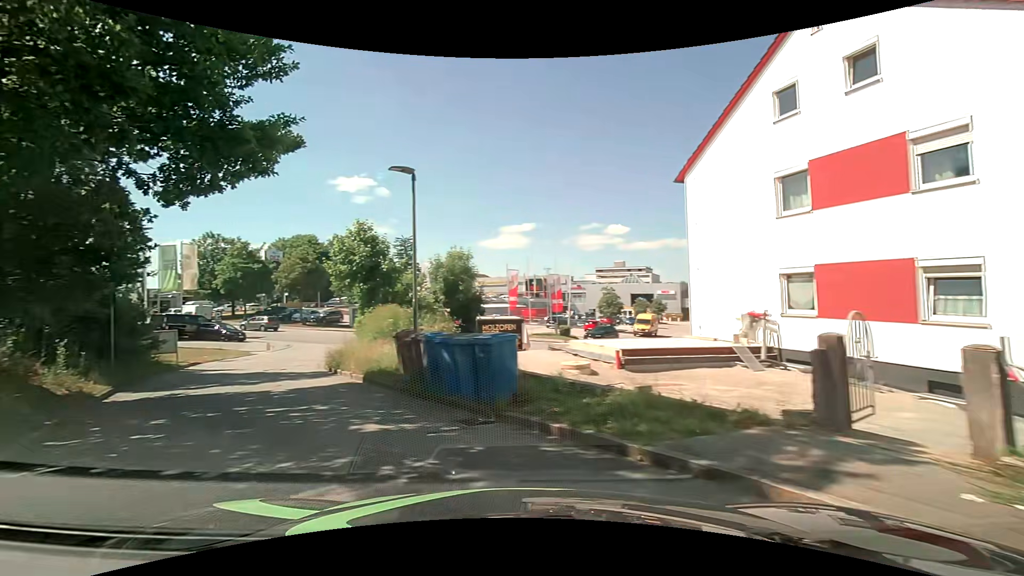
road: service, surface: asphalt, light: Day
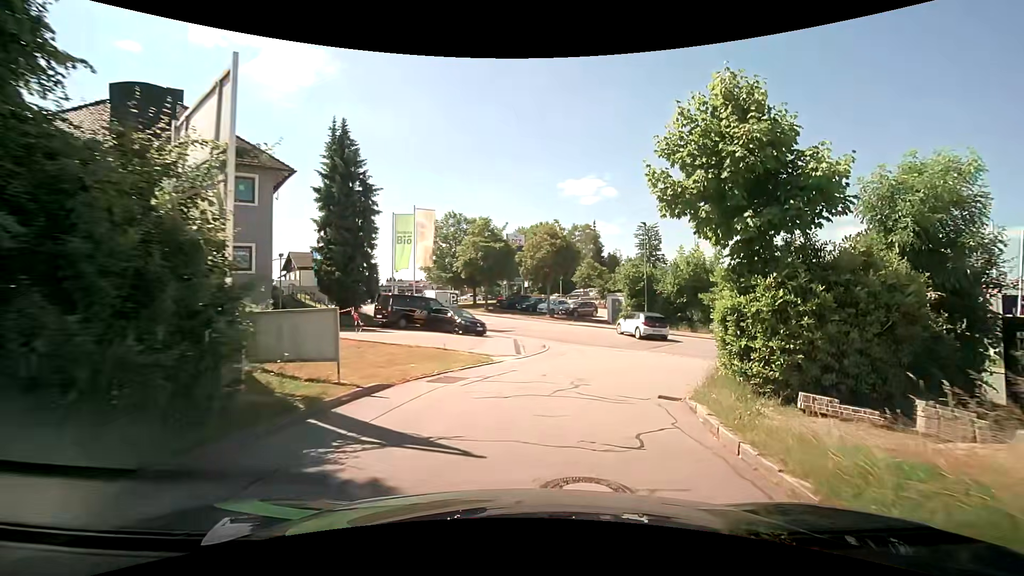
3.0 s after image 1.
(-7.8, +14.8) m; -28°
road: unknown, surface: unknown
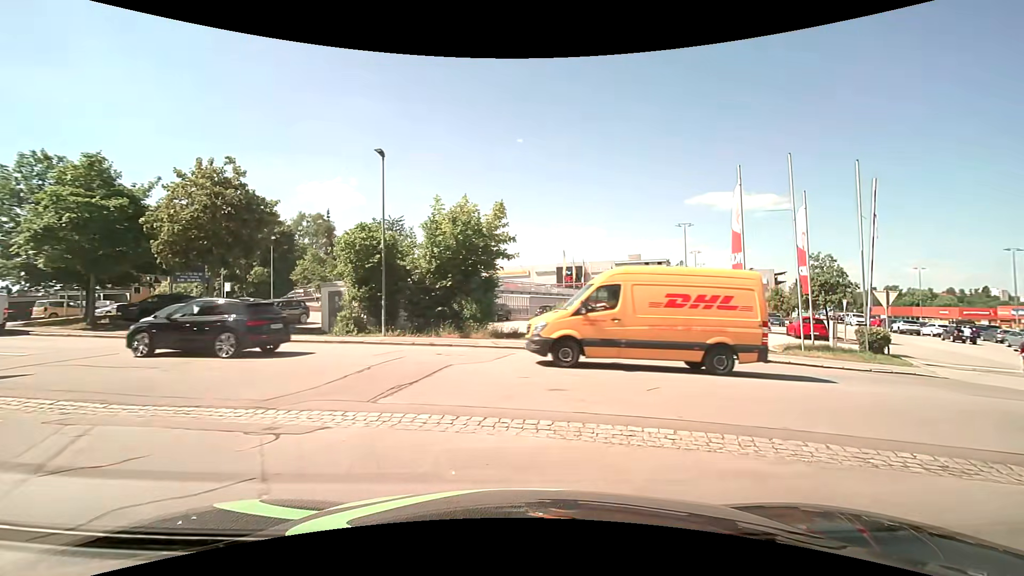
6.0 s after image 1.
(+3.3, +16.5) m; +29°
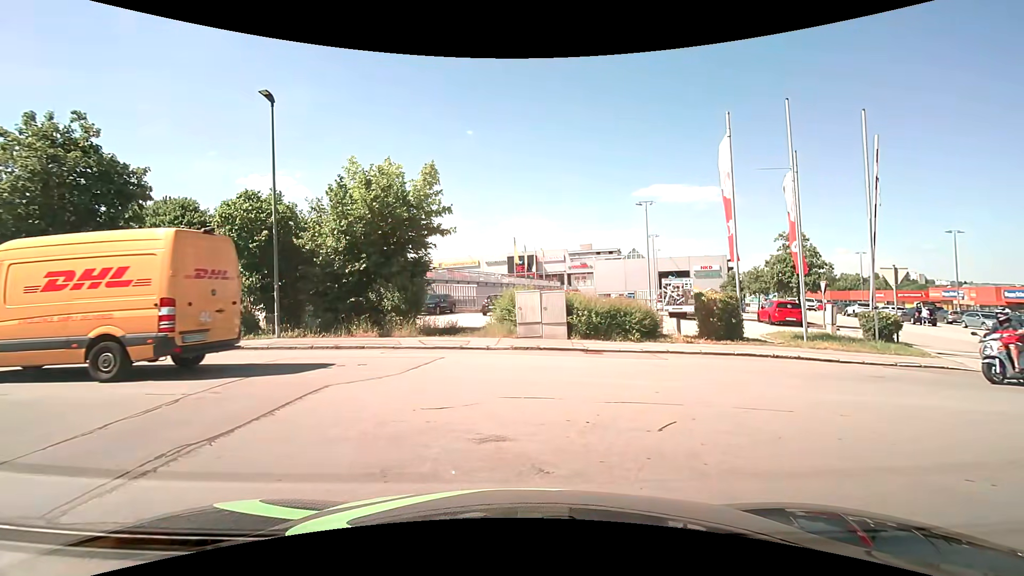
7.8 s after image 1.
(+0.3, +4.2) m; +5°
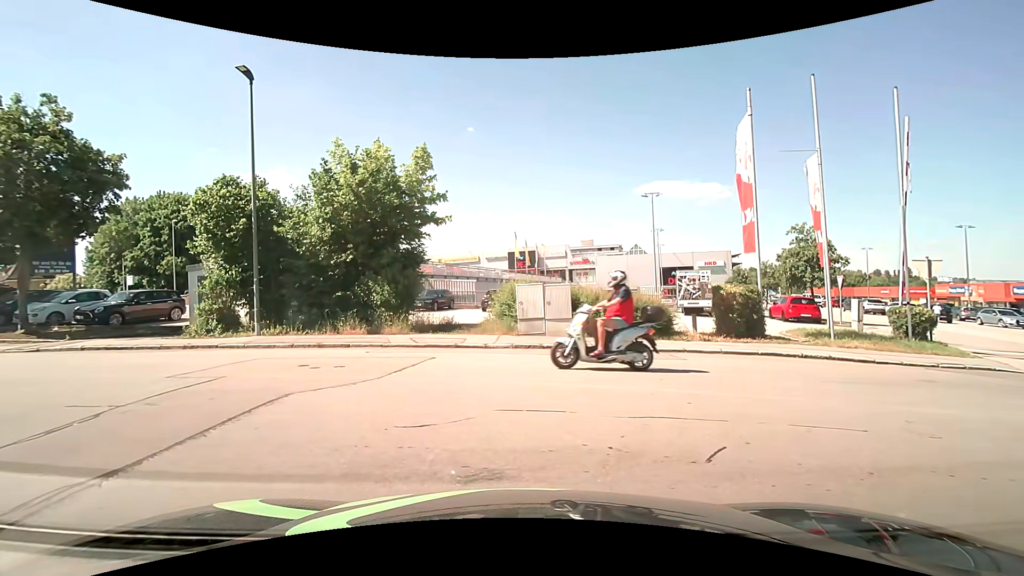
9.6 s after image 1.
(0.0, +1.3) m; 0°
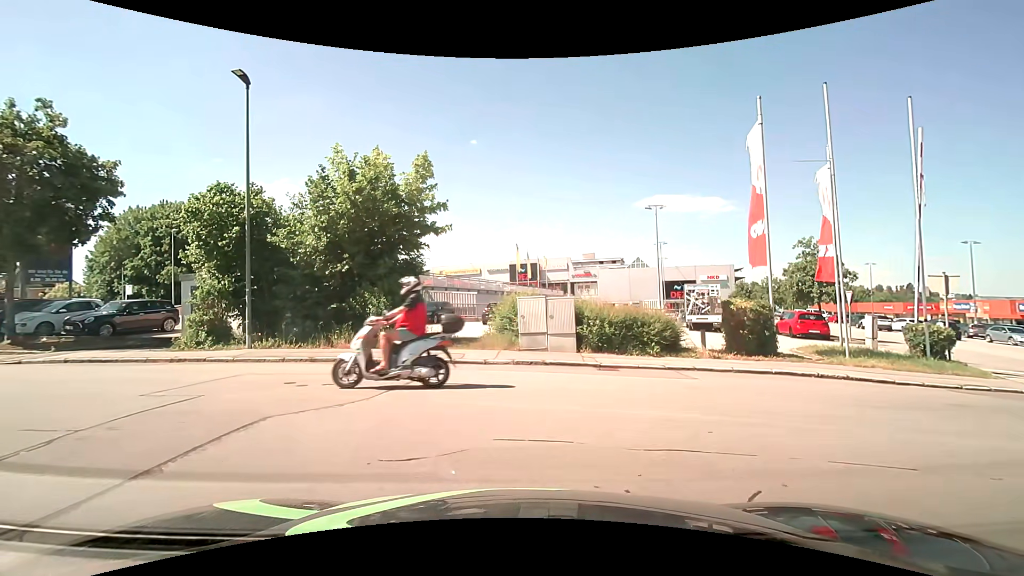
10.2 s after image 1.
(0.0, +0.6) m; 0°
